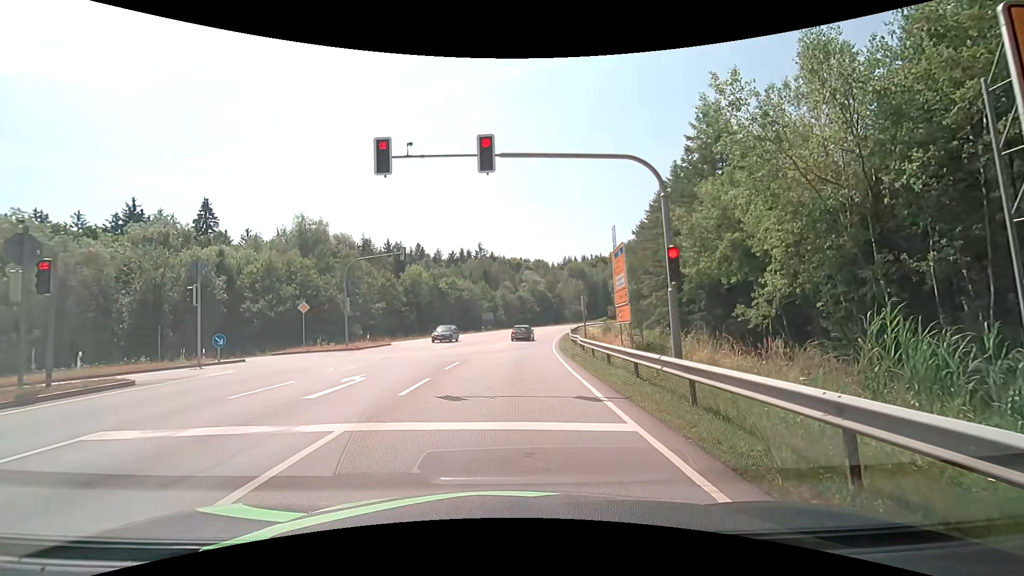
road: secondary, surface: asphalt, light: Day
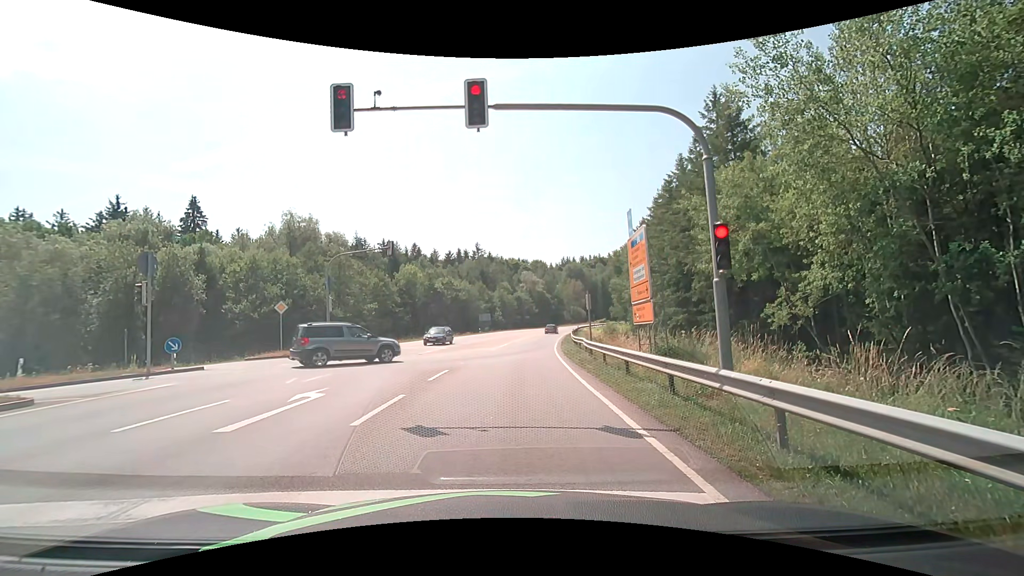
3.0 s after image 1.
(0.0, +2.7) m; +1°
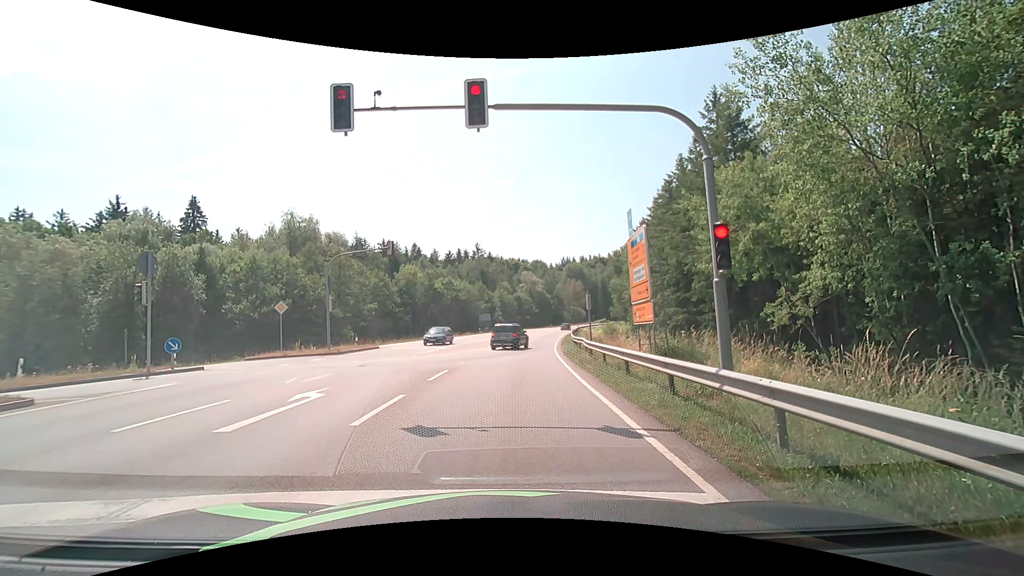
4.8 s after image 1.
(0.0, 0.0) m; 0°
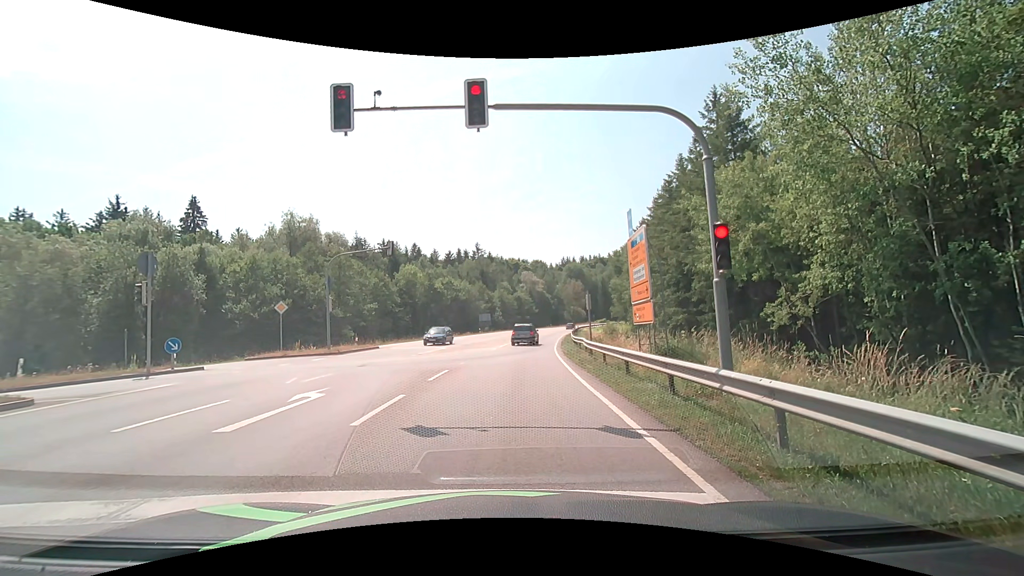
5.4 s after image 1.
(0.0, 0.0) m; 0°
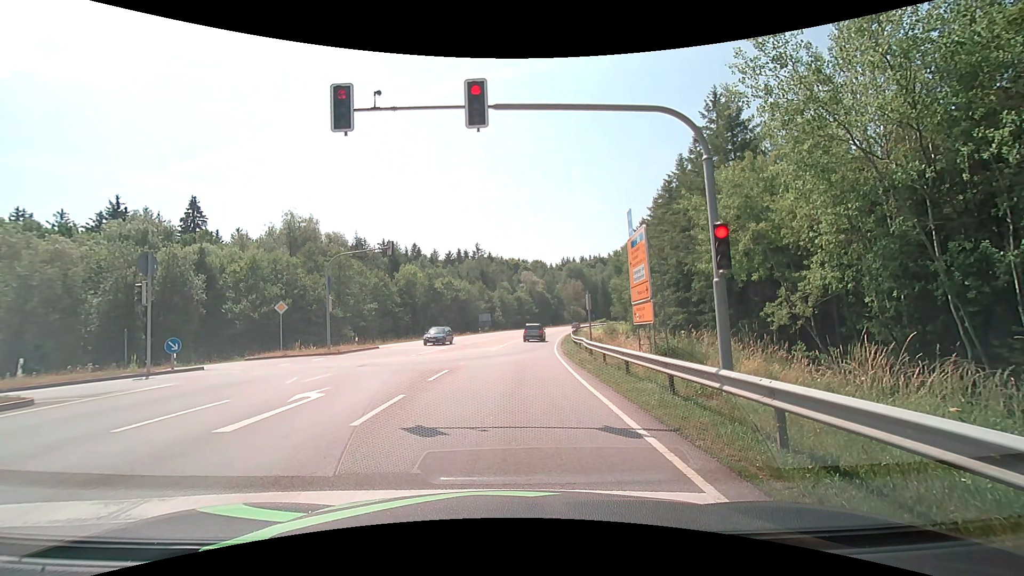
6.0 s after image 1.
(0.0, 0.0) m; 0°
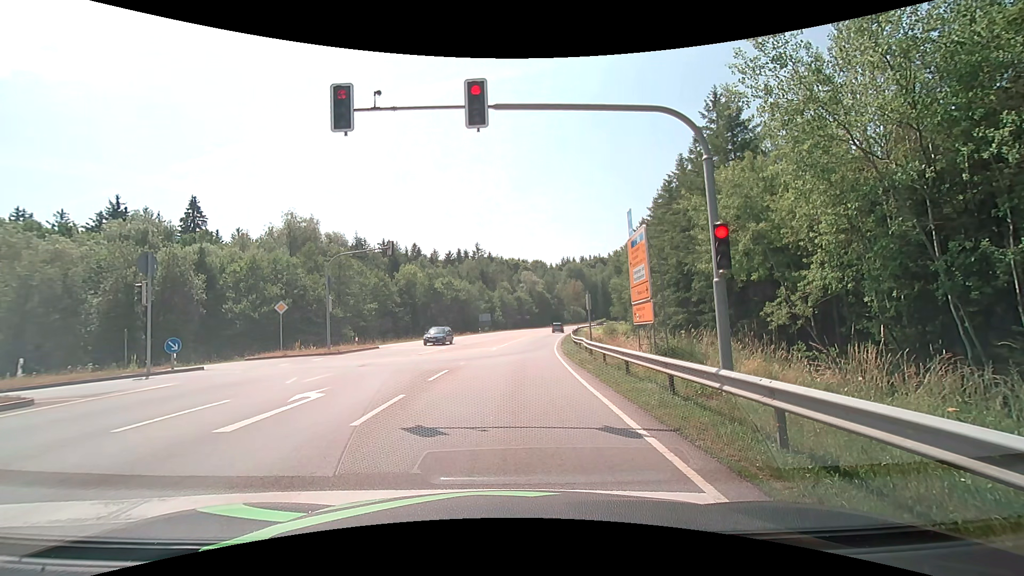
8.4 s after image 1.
(0.0, 0.0) m; 0°
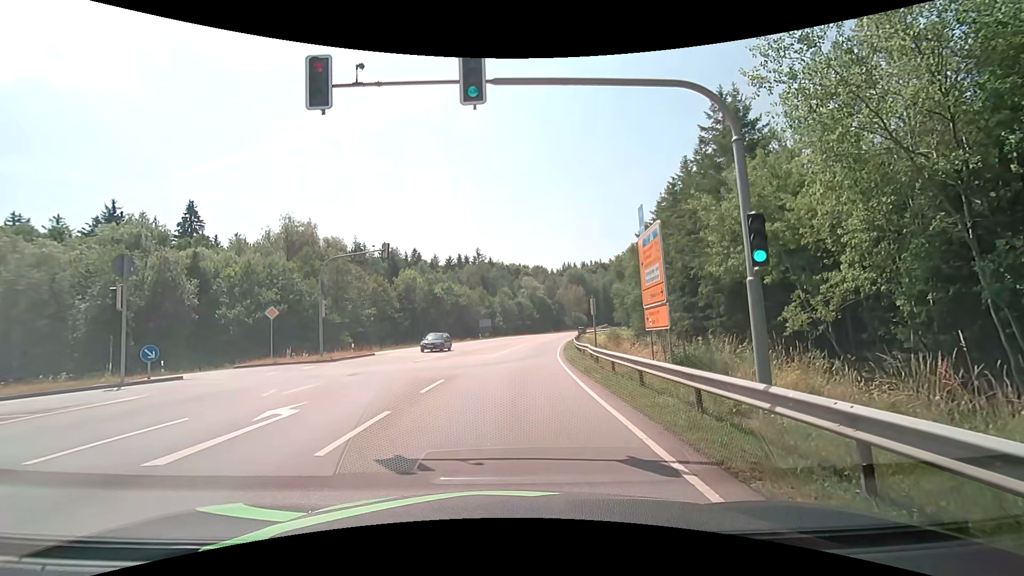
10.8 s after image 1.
(0.0, +1.5) m; -1°
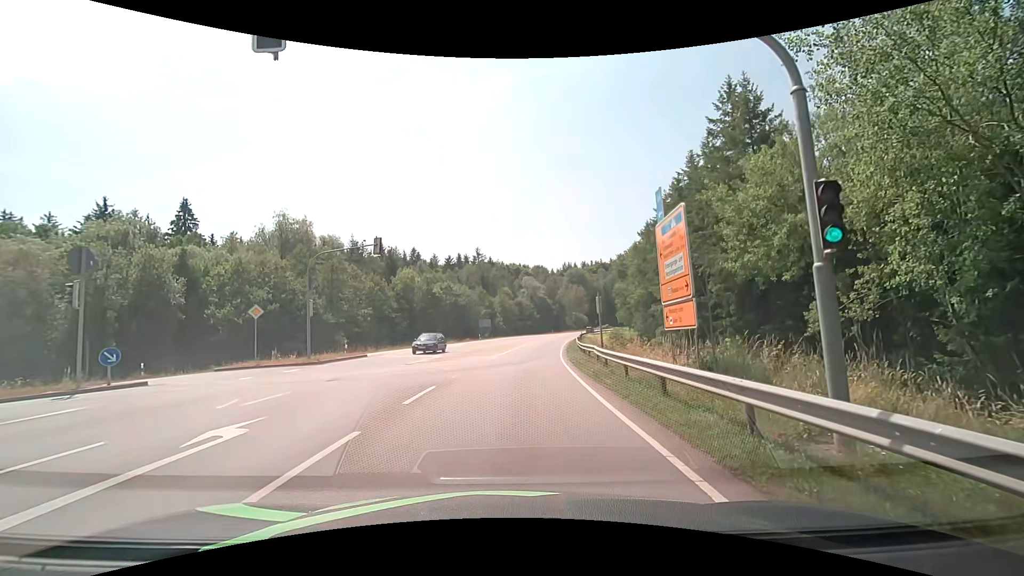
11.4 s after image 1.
(0.0, +2.0) m; +1°
(0, +10) (0, +20) (0, +30) (+1, +40) (+2, +50) (+3, +60) (+5, +70) (+6, +80) (+8, +89) (+10, +99) m
